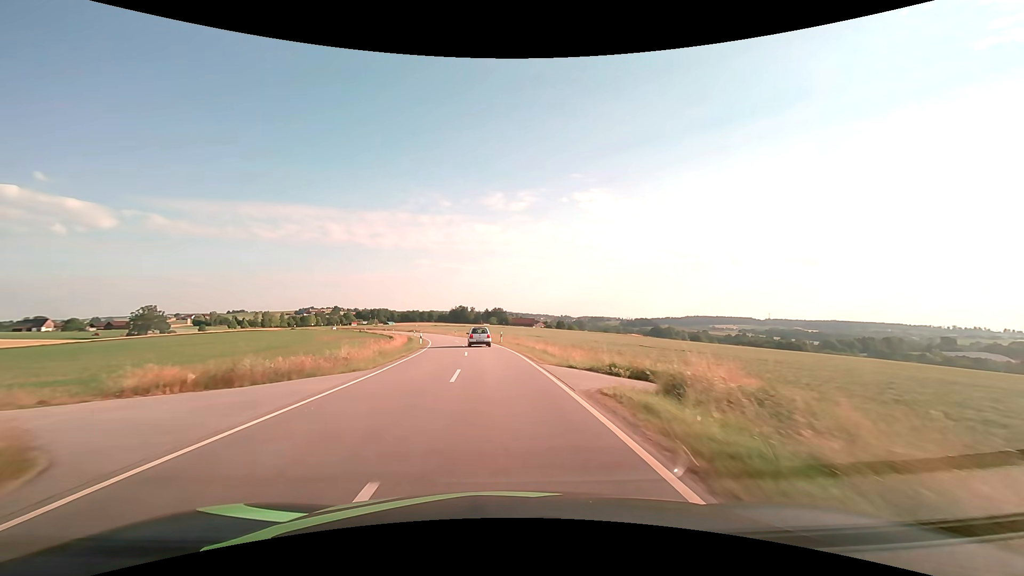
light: Day
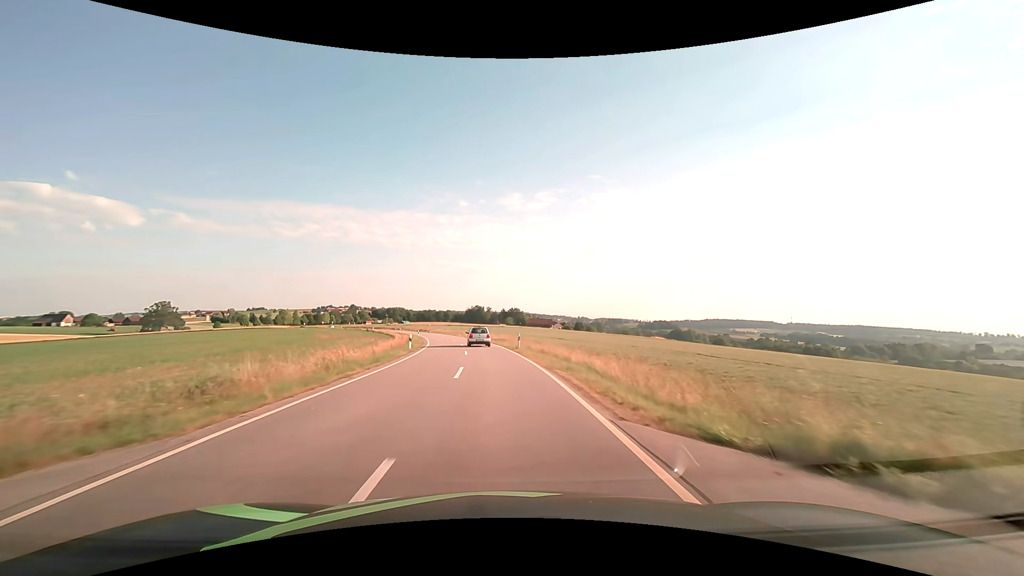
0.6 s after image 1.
(-0.2, +11.5) m; -2°
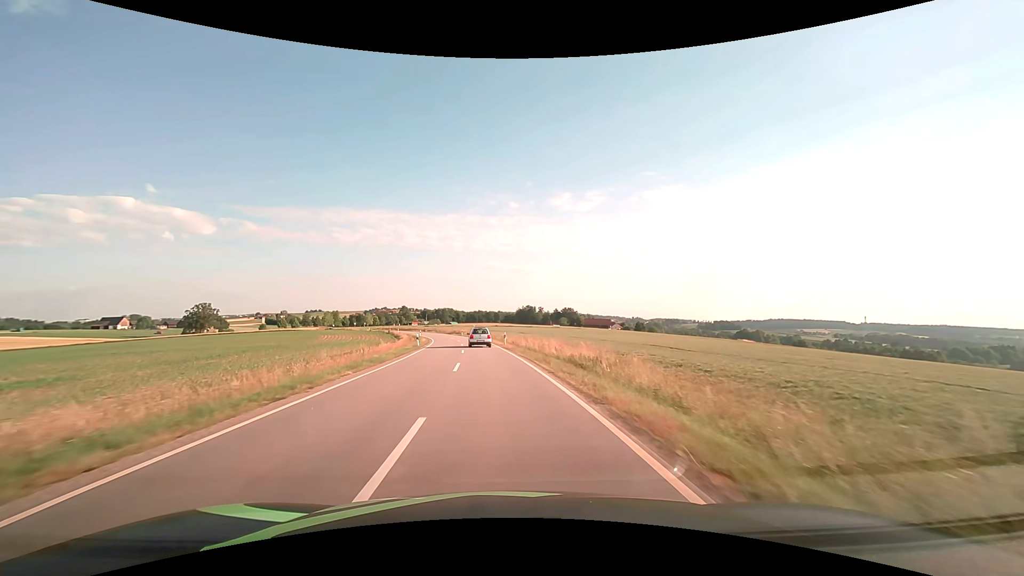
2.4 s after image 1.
(-1.7, +34.3) m; -6°
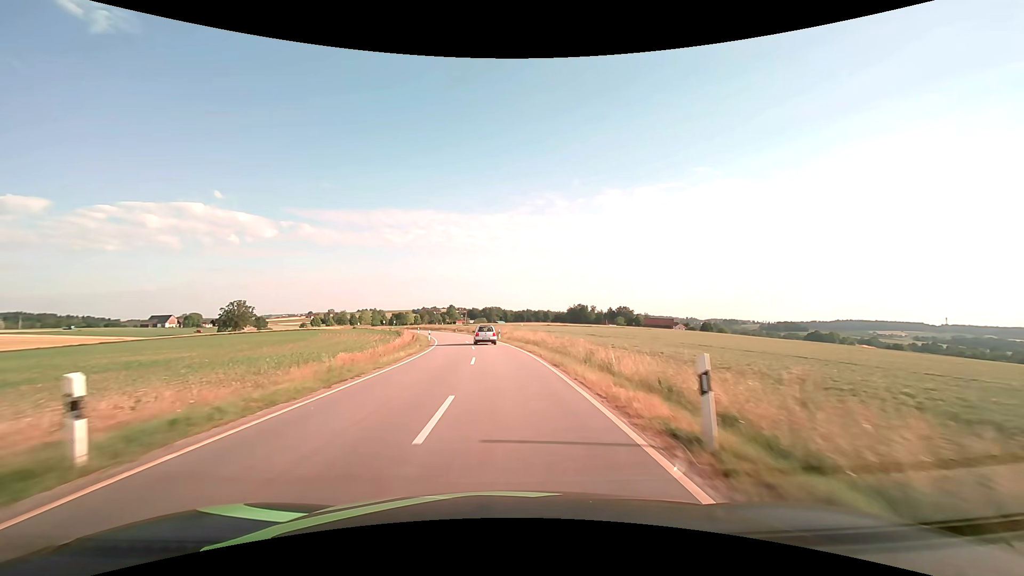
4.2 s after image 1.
(-1.9, +34.3) m; -6°
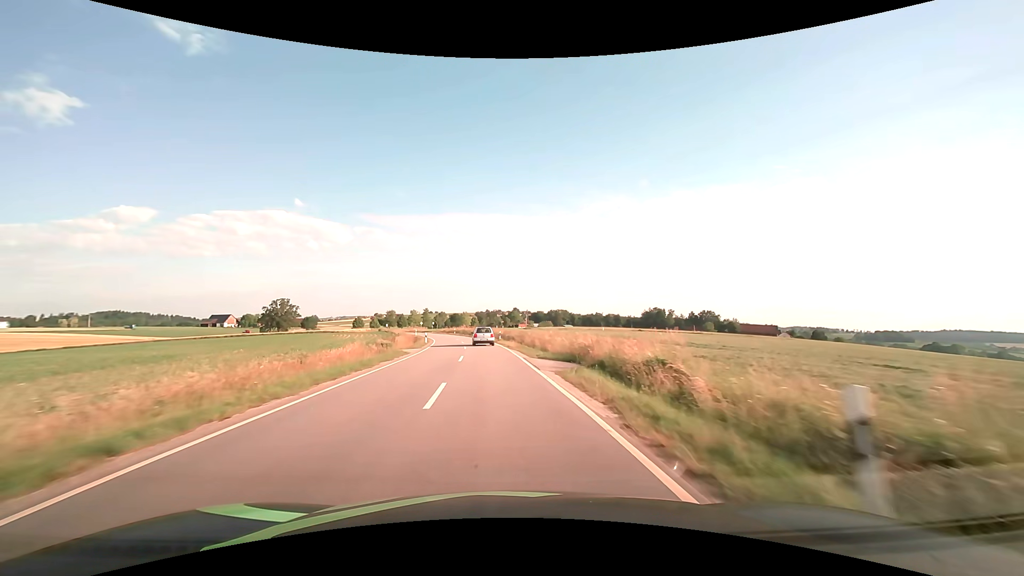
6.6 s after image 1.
(-2.5, +46.2) m; -7°
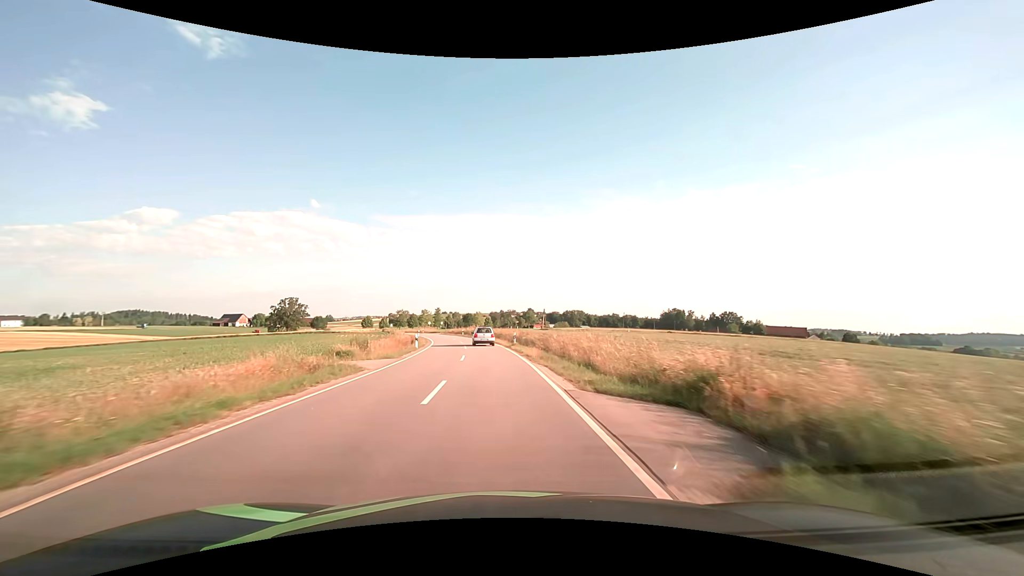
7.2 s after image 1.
(-0.2, +11.7) m; -2°
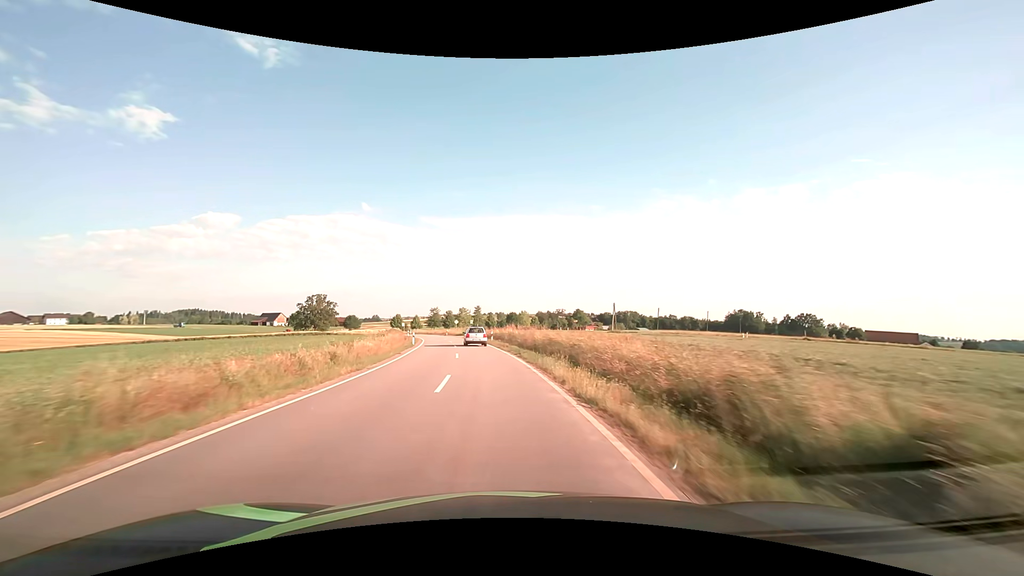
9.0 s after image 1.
(-1.5, +34.9) m; -5°
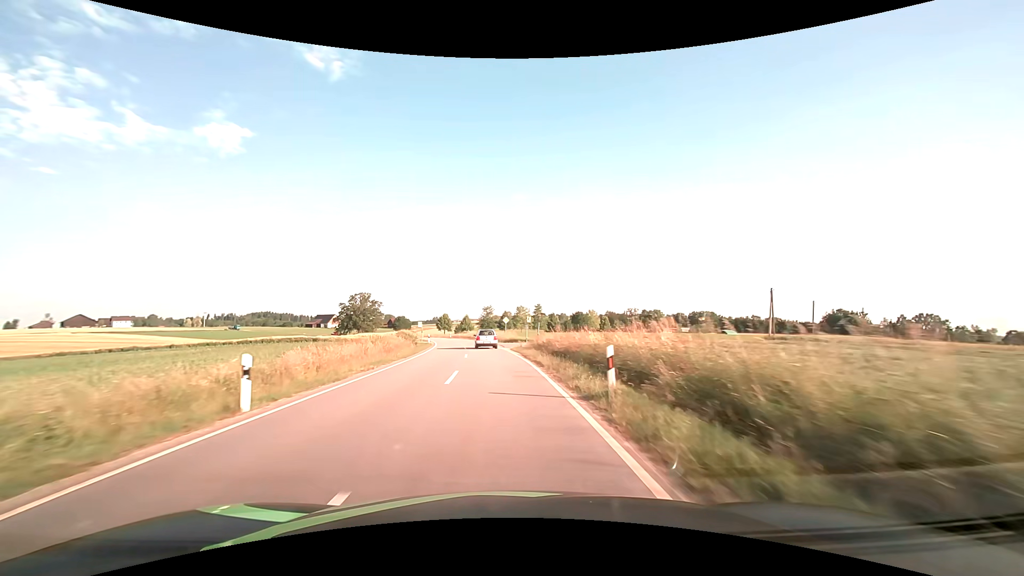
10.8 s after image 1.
(-2.0, +34.8) m; -7°
(0, +10) (-1, +20) (-1, +30) (-2, +40) (-3, +50) (-5, +60) (-6, +70) (-8, +79) (-10, +89) (-13, +99) m
